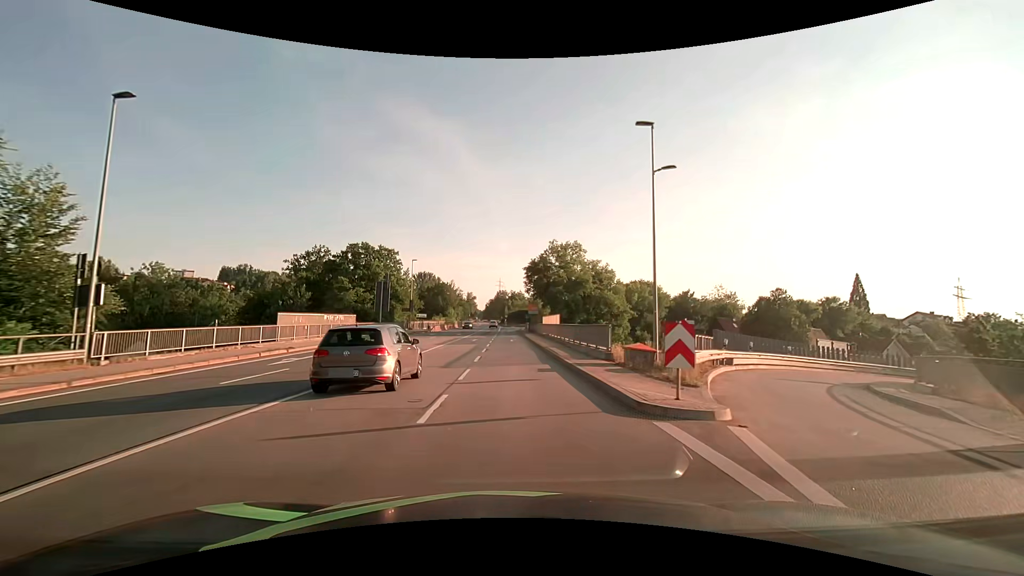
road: primary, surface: asphalt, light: Day
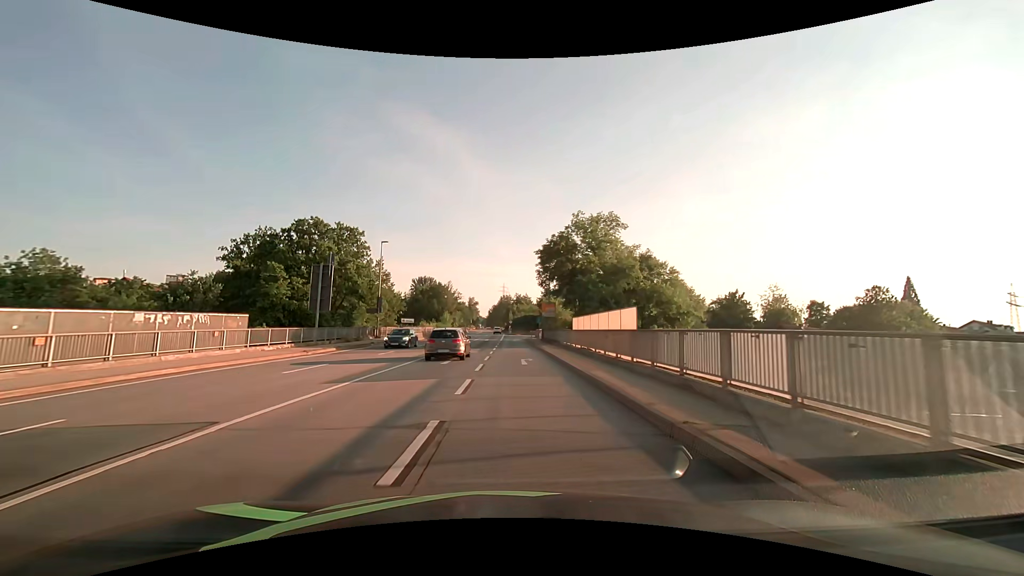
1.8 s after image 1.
(0.0, +21.1) m; 0°
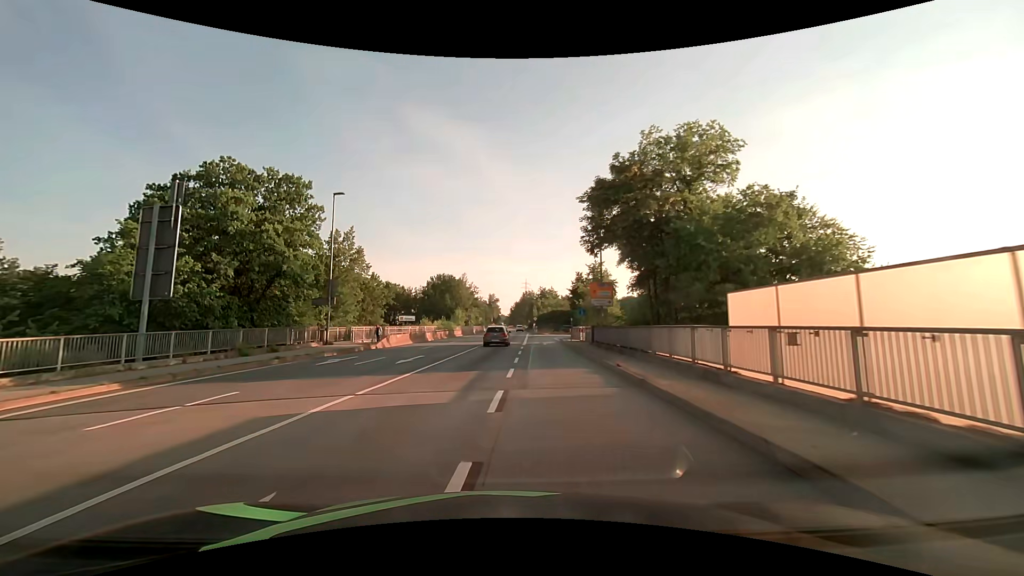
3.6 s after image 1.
(-0.3, +20.5) m; -3°
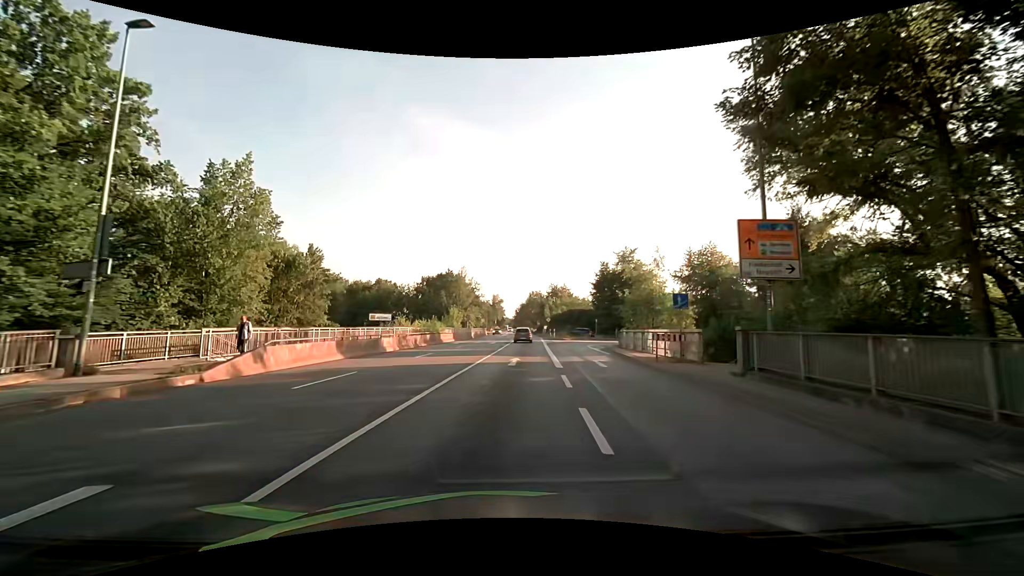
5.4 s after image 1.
(-0.5, +20.2) m; -1°
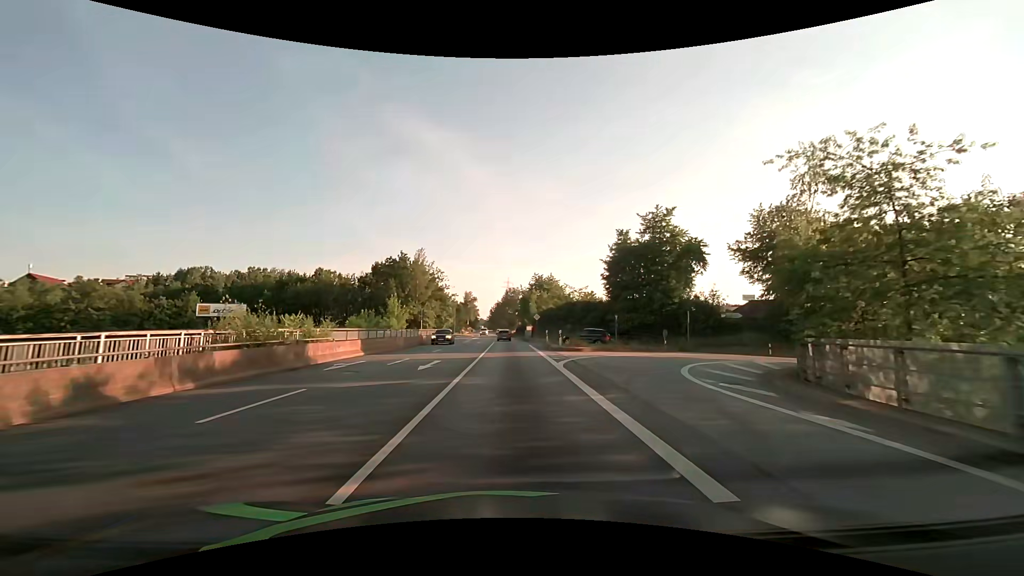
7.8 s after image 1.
(+0.6, +27.7) m; +3°
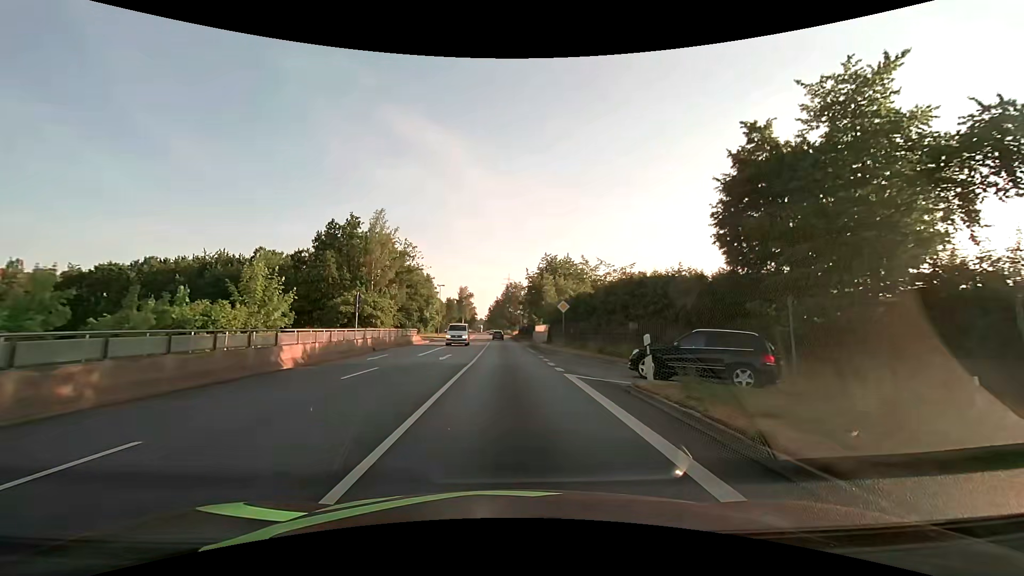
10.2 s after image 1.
(+0.3, +29.2) m; 0°
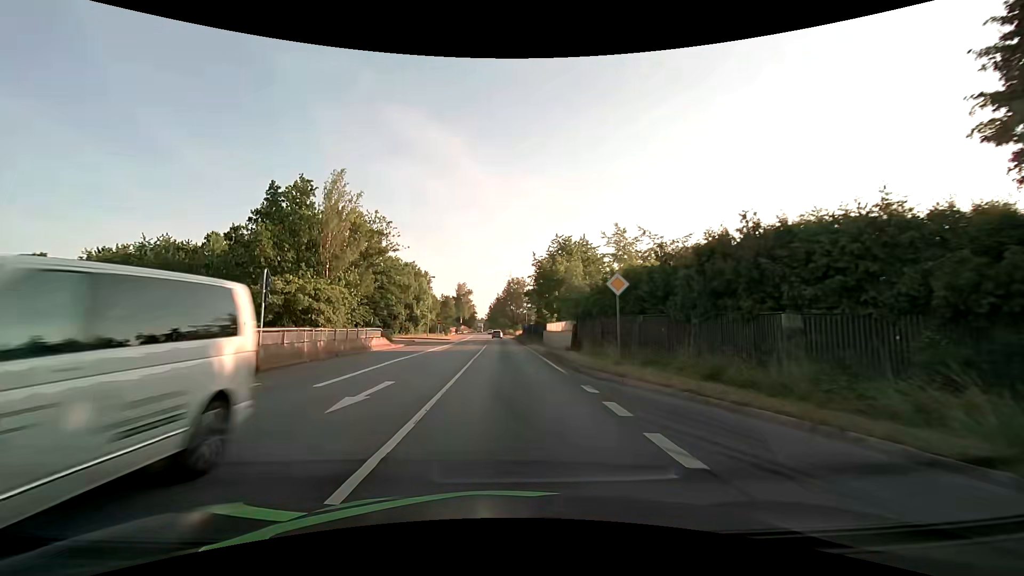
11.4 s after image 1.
(-0.1, +15.3) m; 0°
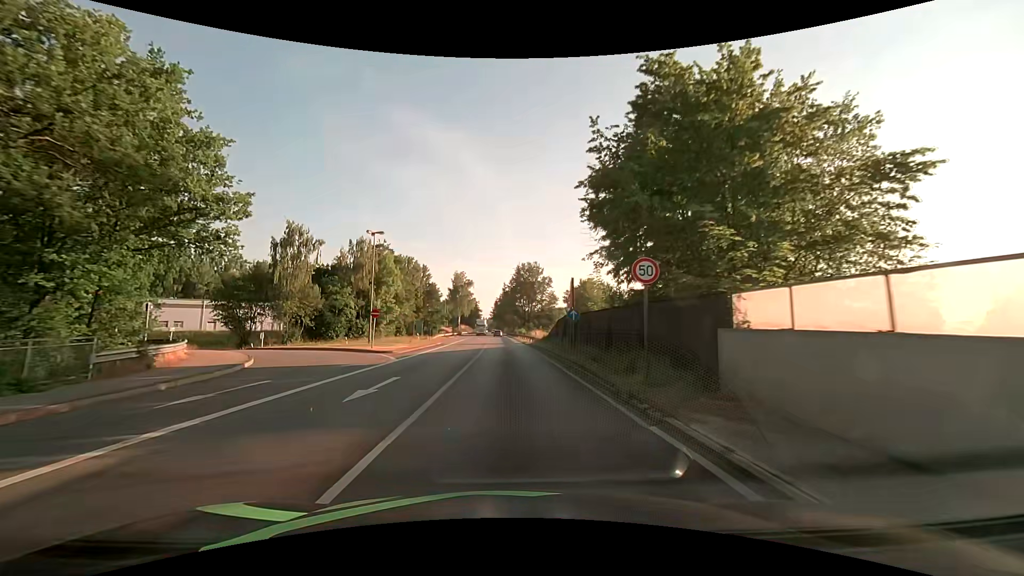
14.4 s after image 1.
(-0.2, +38.7) m; -1°
(0, +10) (0, +20) (0, +30) (0, +40) (0, +50) (0, +60) (0, +70) (-1, +80) (-1, +90) (-1, +100) m
